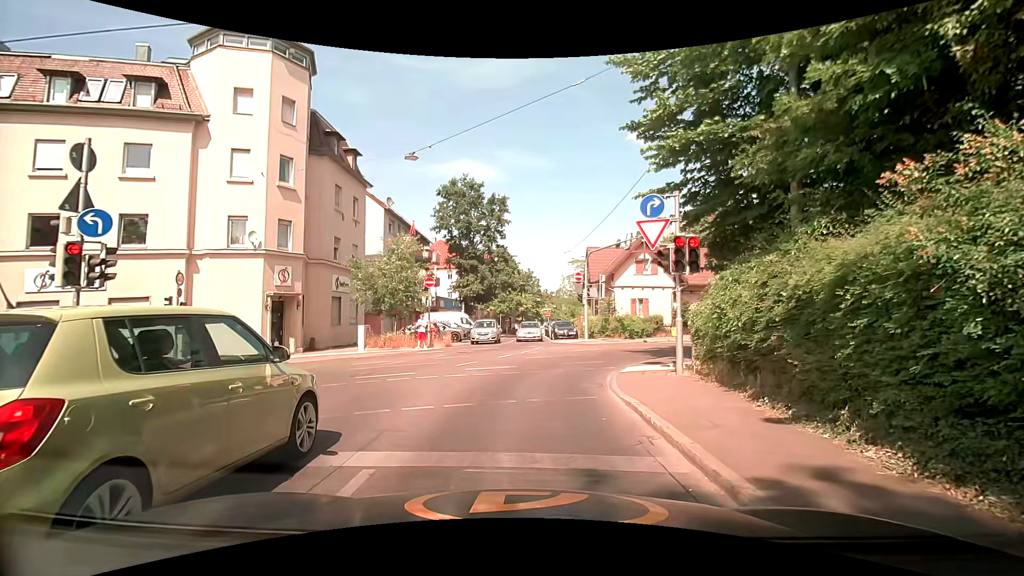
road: unclassified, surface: asphalt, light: Day
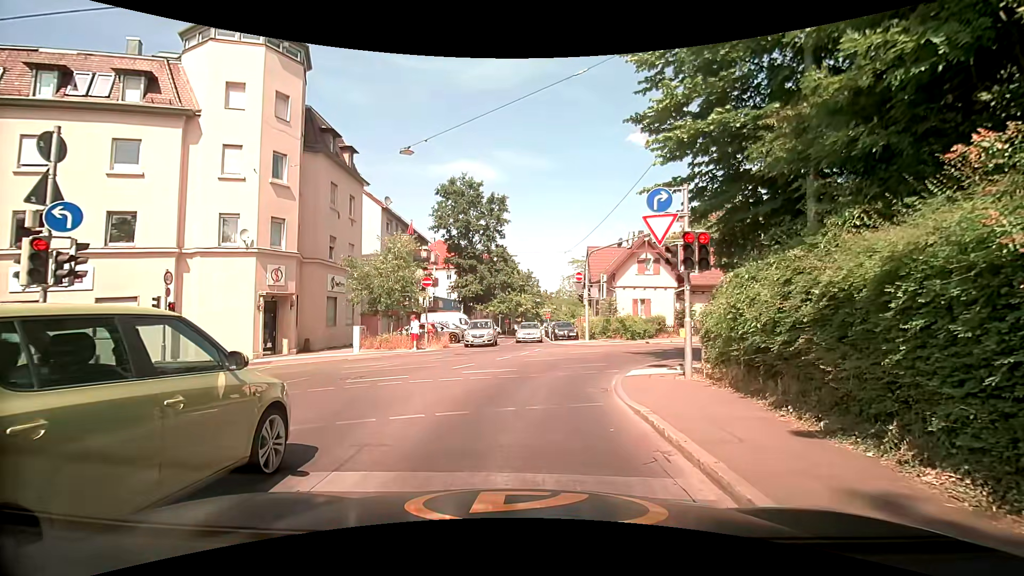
(0.0, +0.6) m; 0°
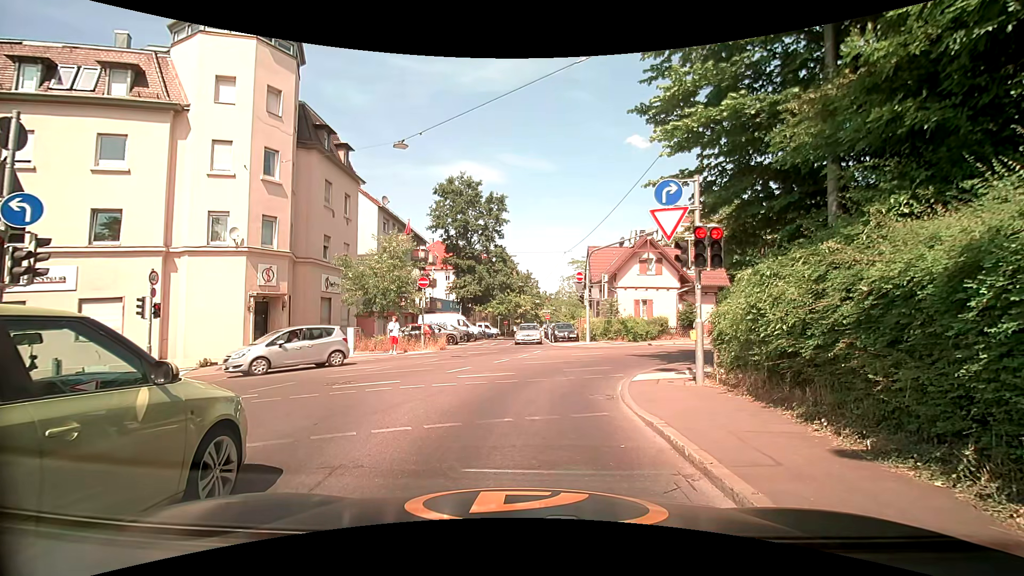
(0.0, +0.8) m; 0°
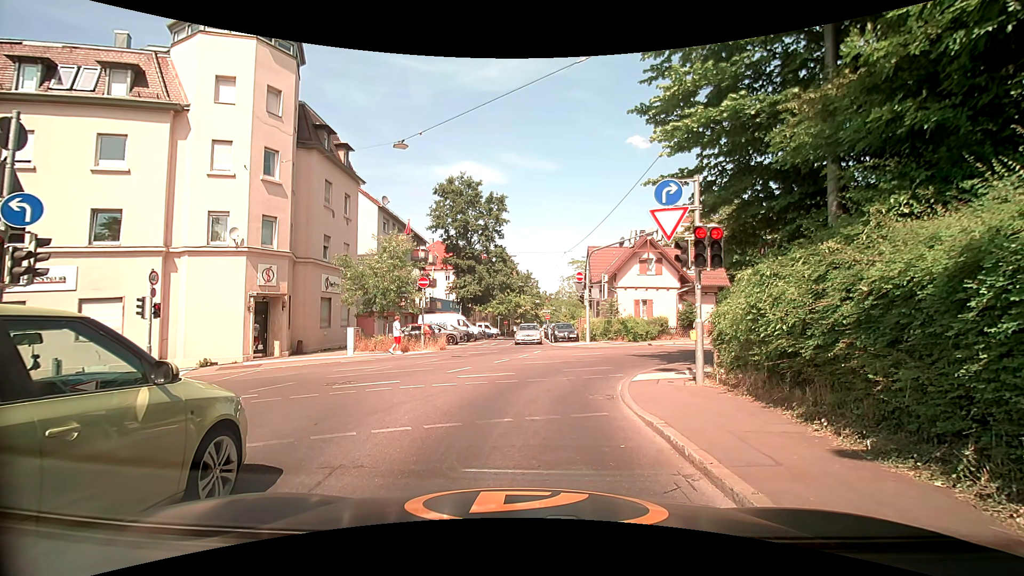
(0.0, 0.0) m; 0°
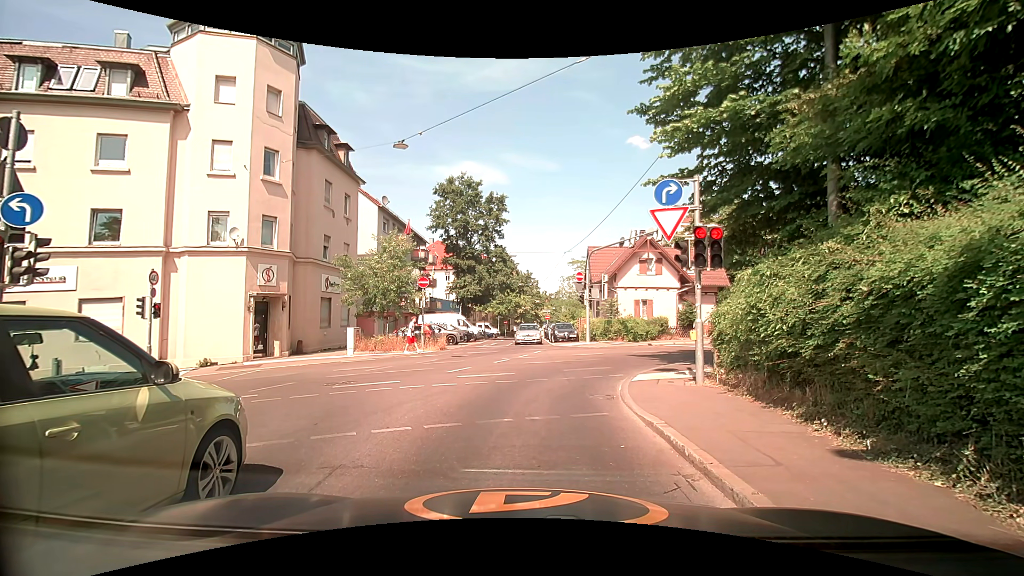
(0.0, 0.0) m; 0°
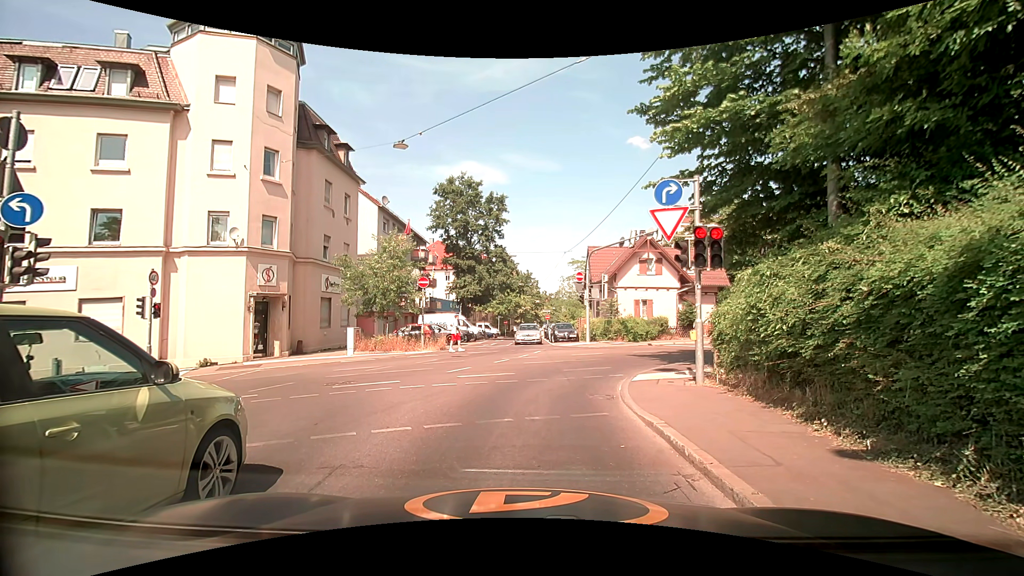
(0.0, 0.0) m; 0°
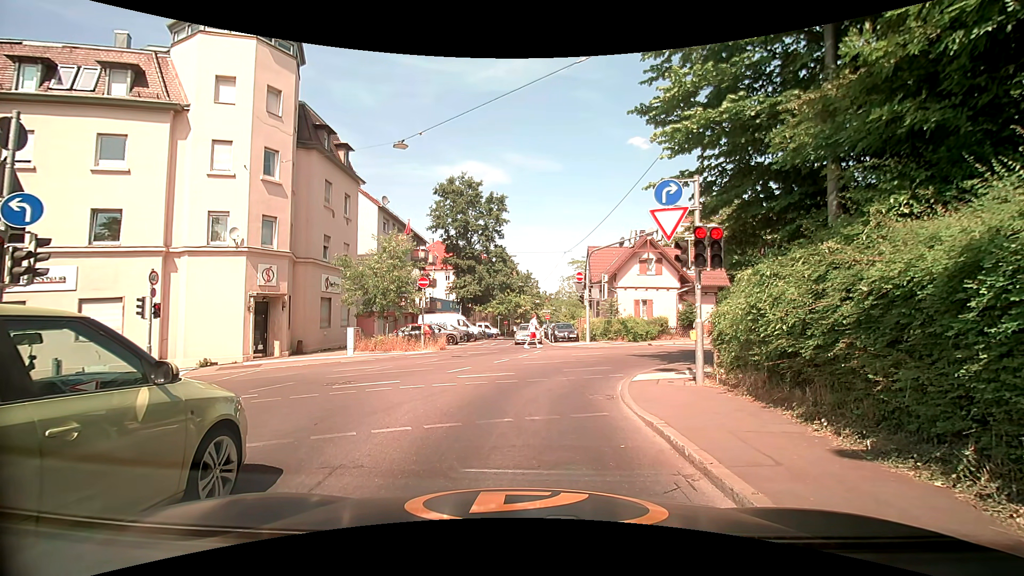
(0.0, 0.0) m; 0°
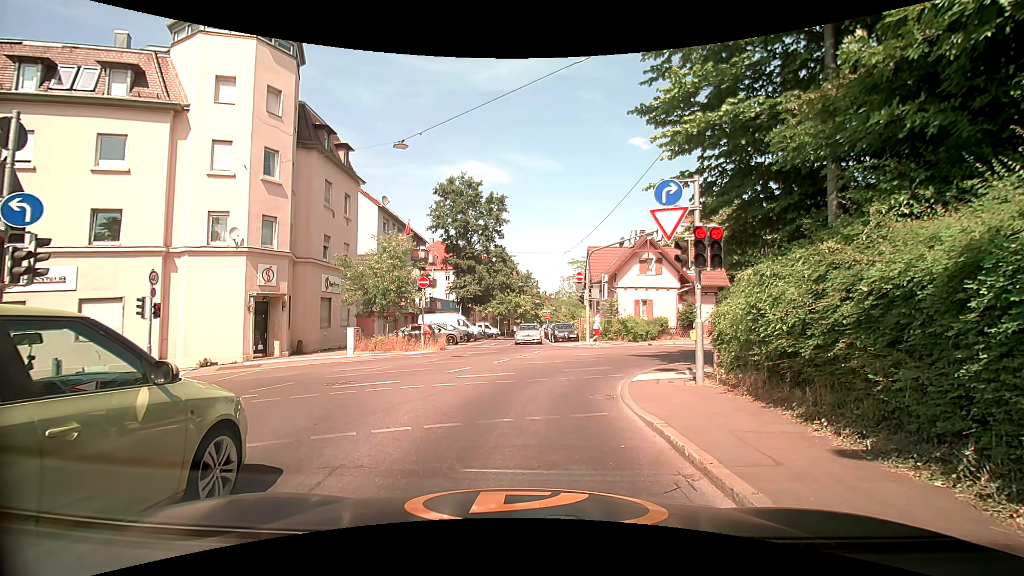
(0.0, 0.0) m; 0°
